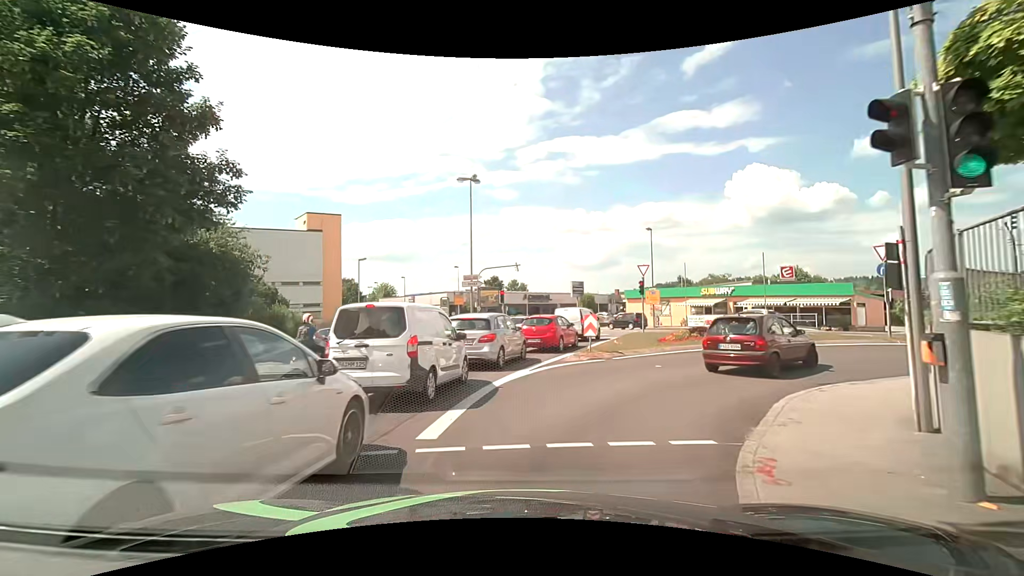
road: tertiary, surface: asphalt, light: Day
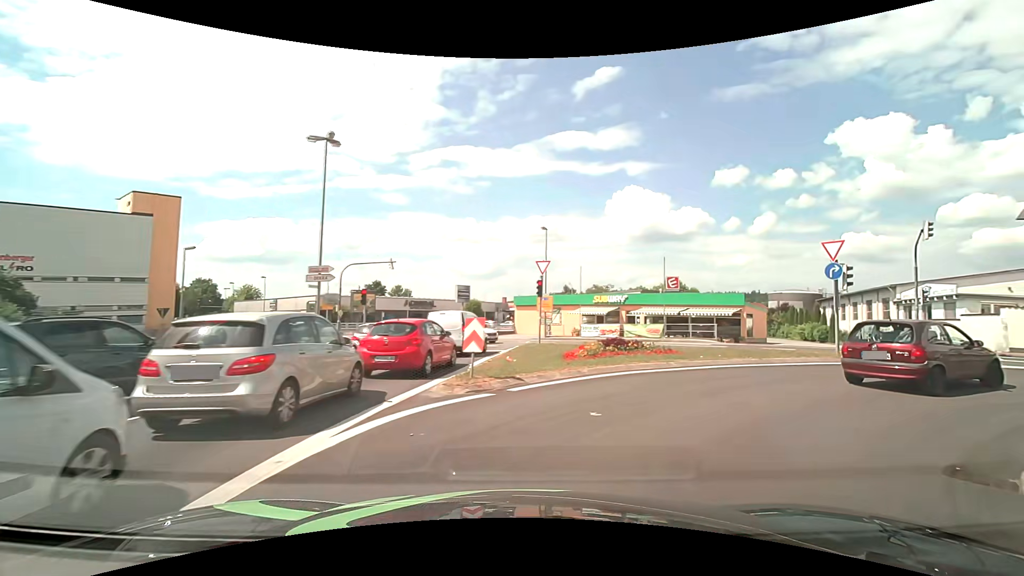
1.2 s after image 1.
(+0.3, +6.7) m; +11°
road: tertiary_link
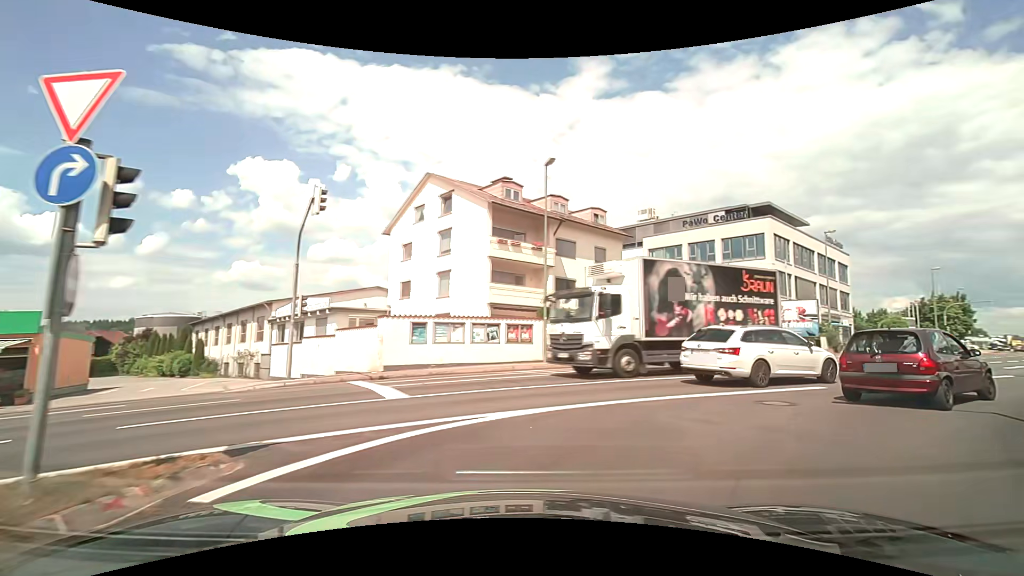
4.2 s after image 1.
(+7.4, +12.0) m; +65°
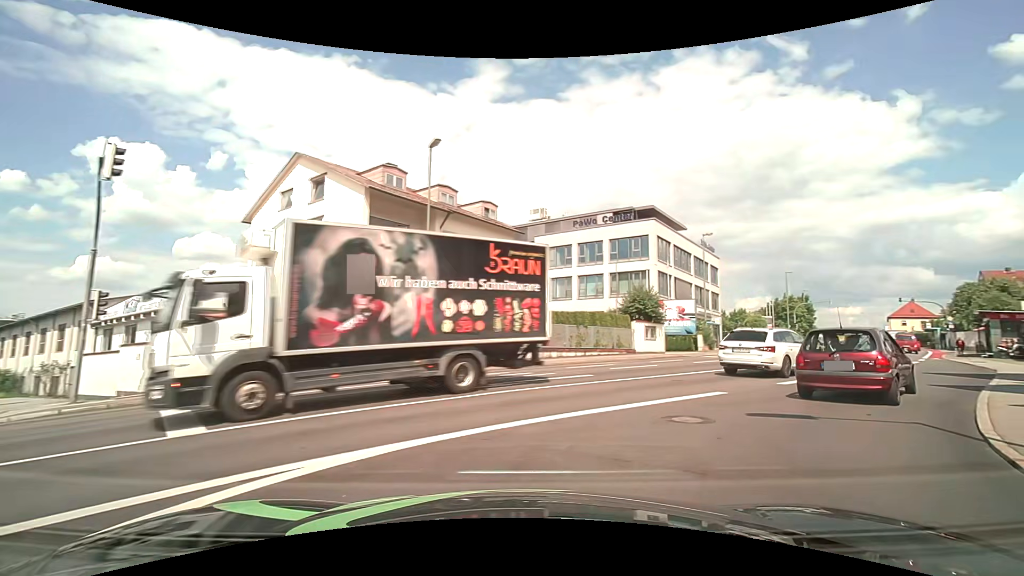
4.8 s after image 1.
(+0.3, +2.6) m; +12°
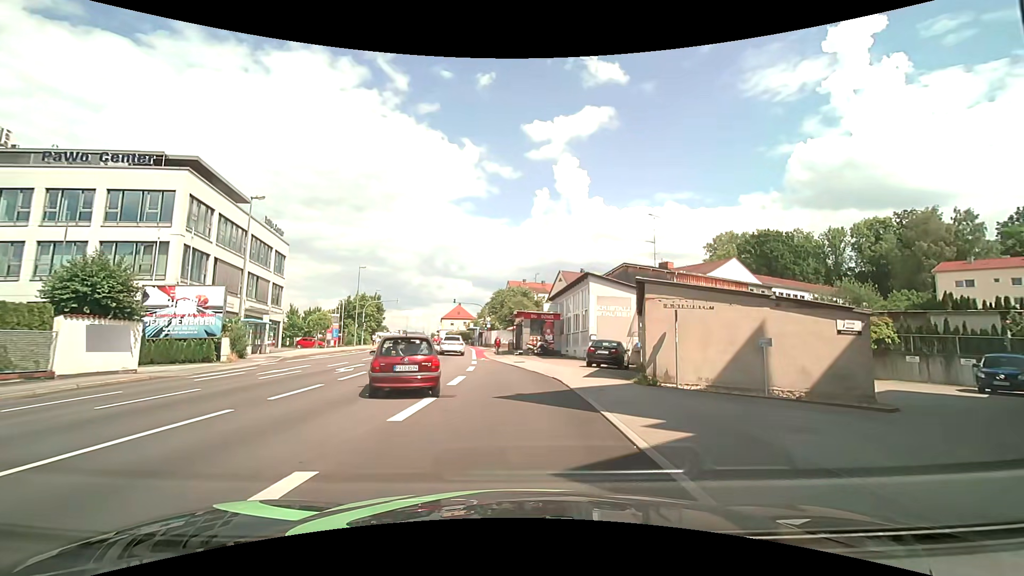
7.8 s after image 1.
(+5.2, +10.7) m; +46°
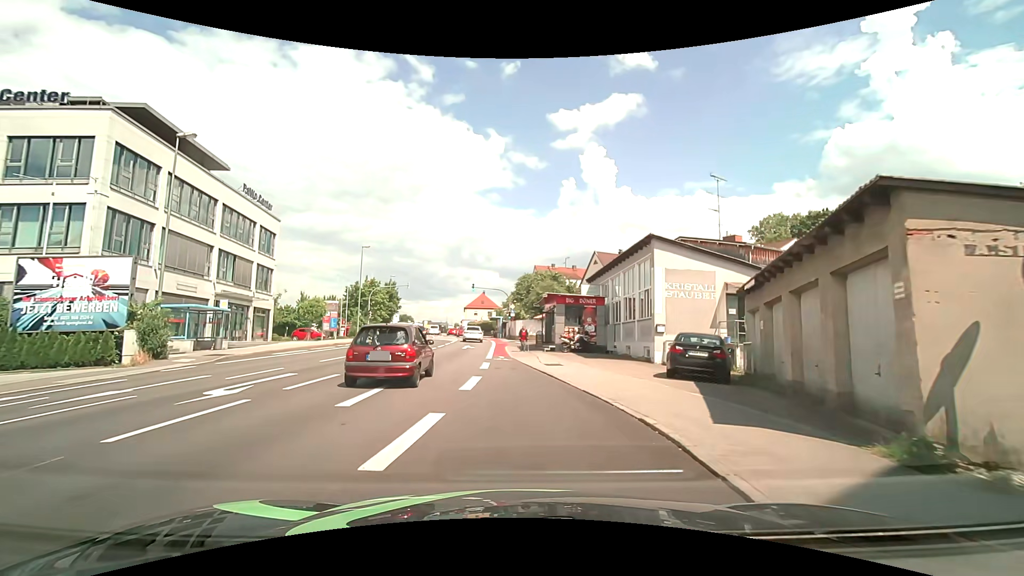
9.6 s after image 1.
(-0.2, +9.7) m; -3°
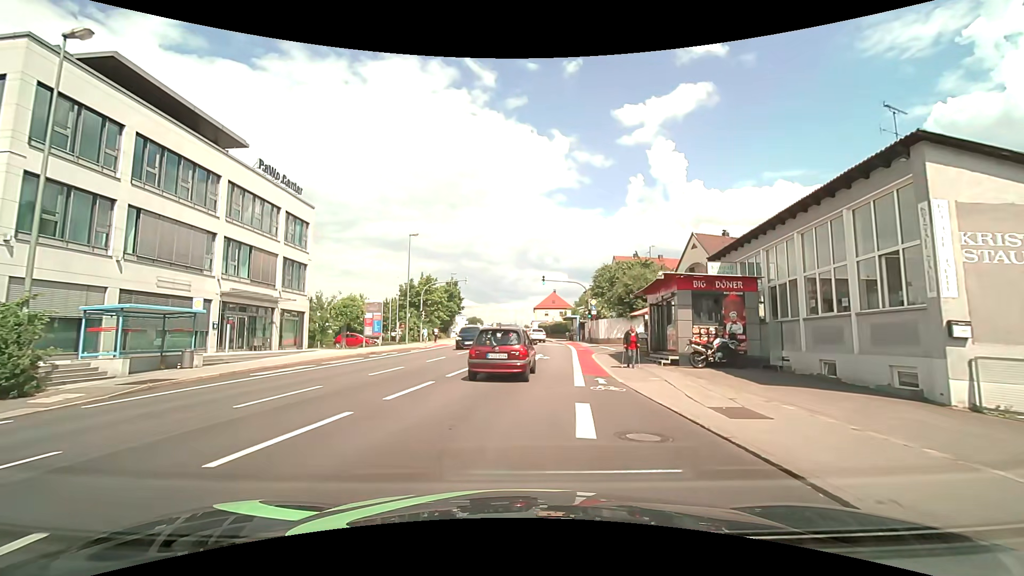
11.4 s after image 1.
(-0.8, +10.6) m; -8°
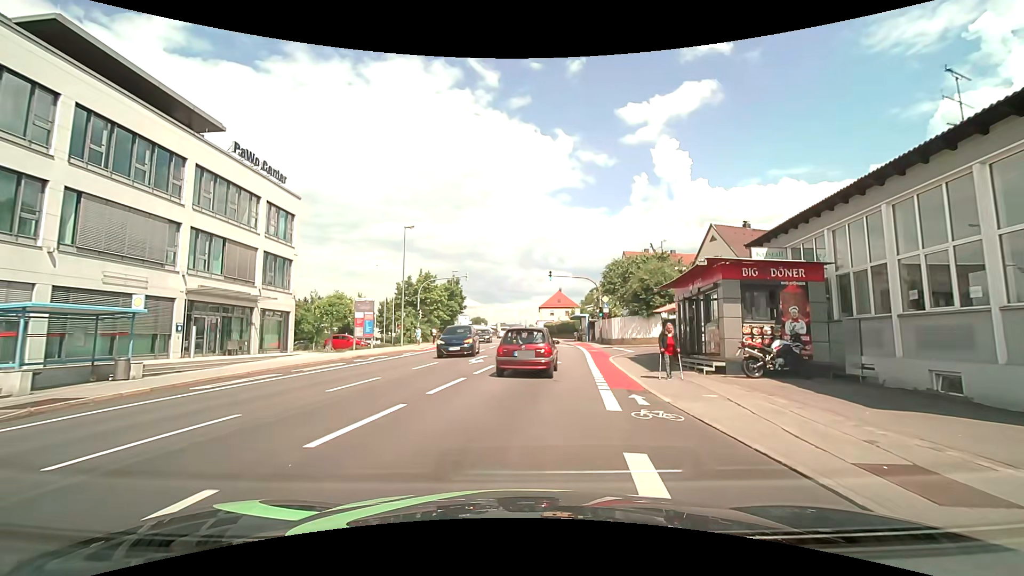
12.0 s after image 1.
(0.0, +3.8) m; -1°
(0, +10) (+1, +20) (+2, +30) (+2, +40) (+3, +50) (+2, +60) (+2, +70) (+1, +80) (0, +90) (-1, +100) m
